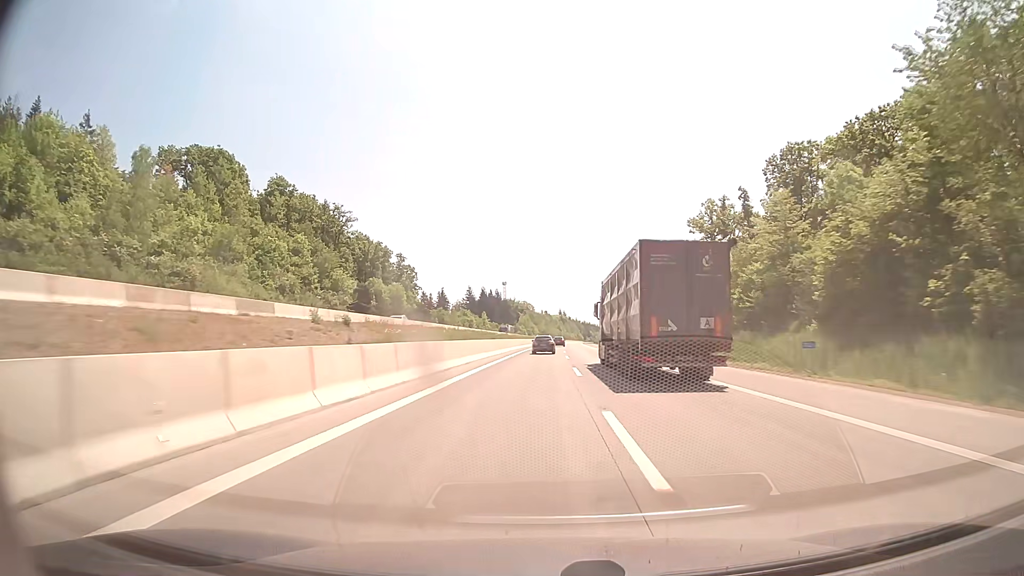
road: motorway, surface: concrete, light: Day
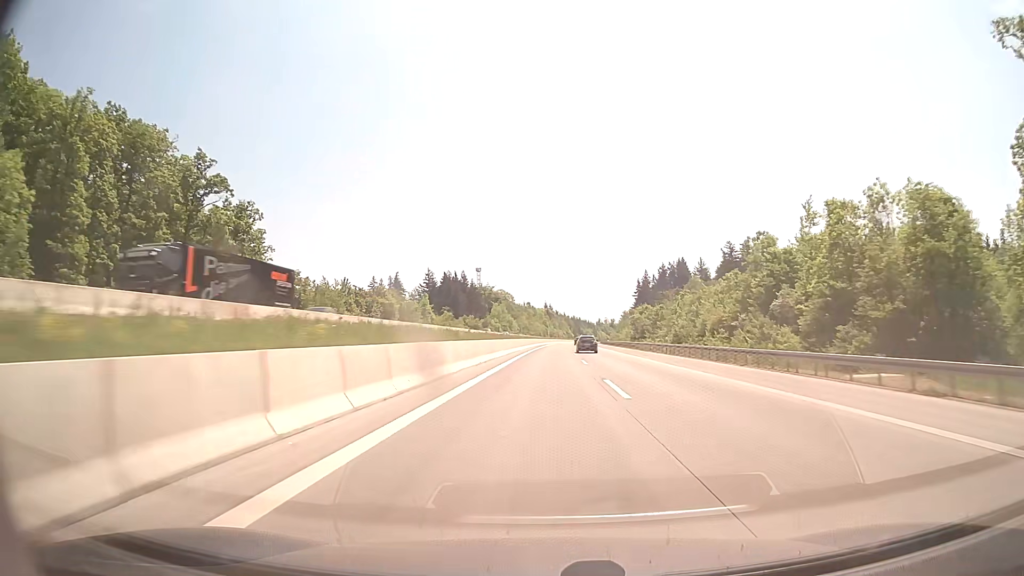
(+1.0, +98.3) m; +1°
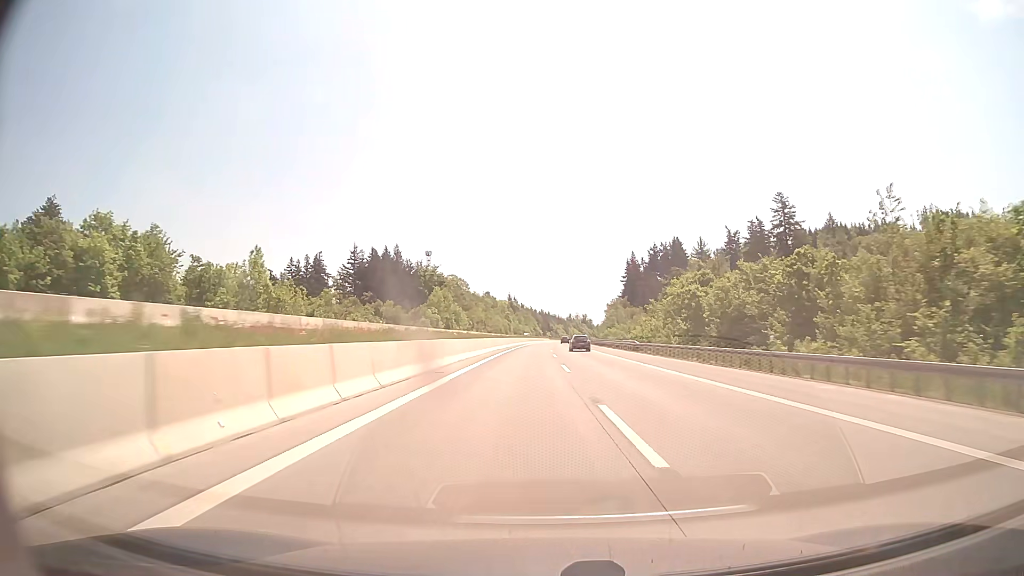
(+1.7, +79.1) m; +3°
(0, +10) (0, +20) (0, +30) (+1, +40) (+1, +50) (+1, +60) (+2, +70) (+2, +80) (+2, +90) (+3, +100) m
